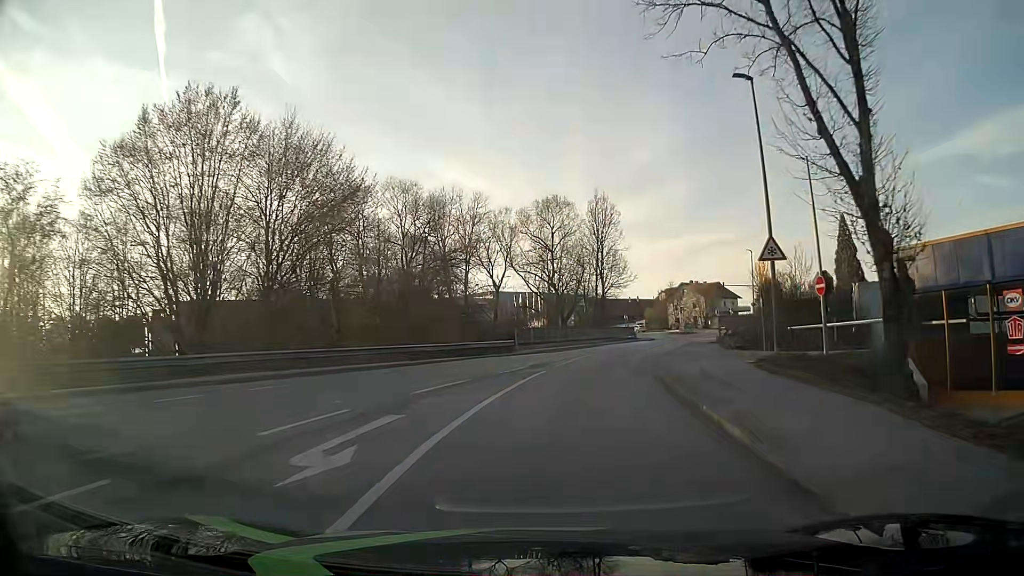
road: tertiary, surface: asphalt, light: Day
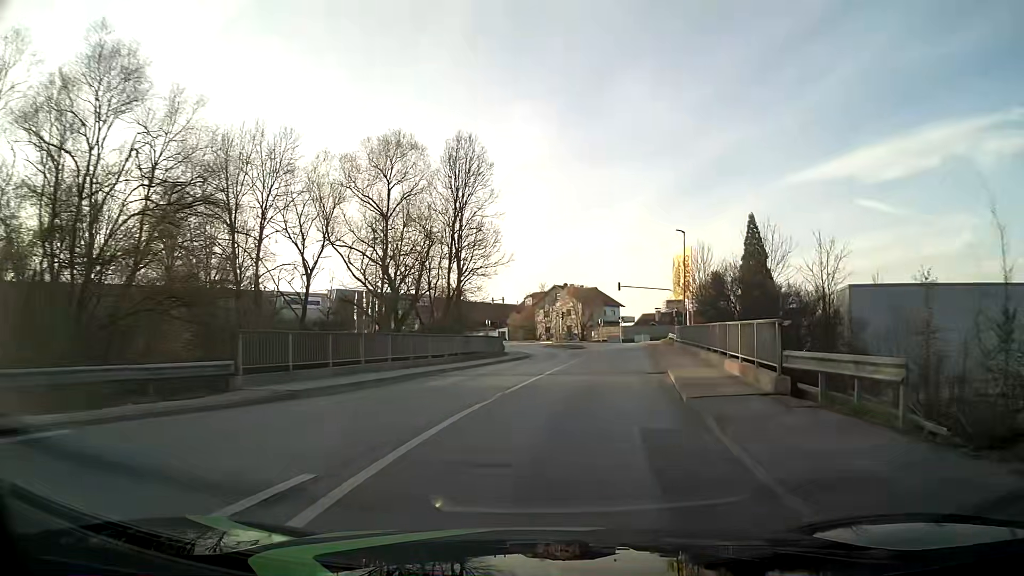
(+2.0, +22.2) m; +12°
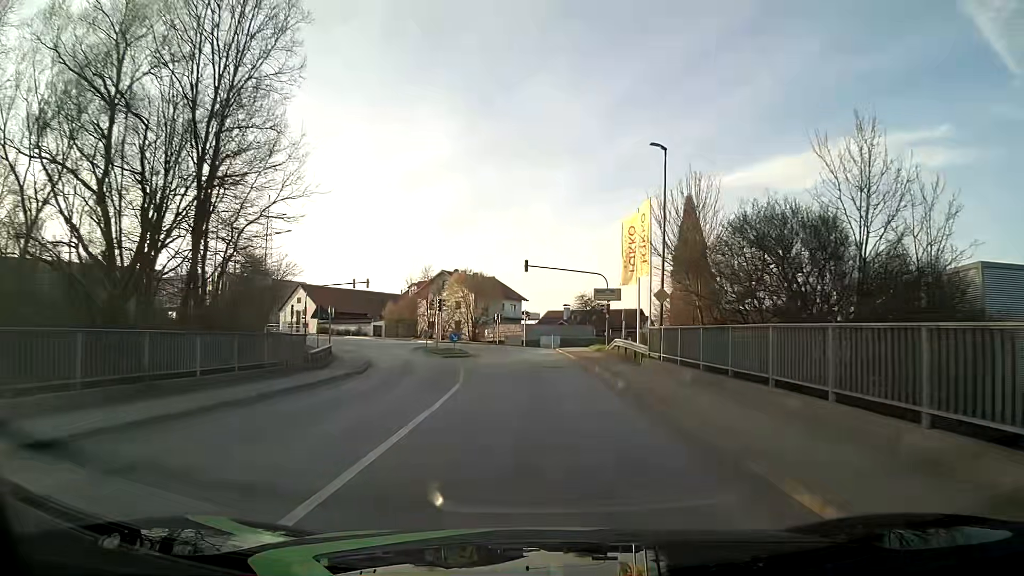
(+2.1, +22.5) m; +9°
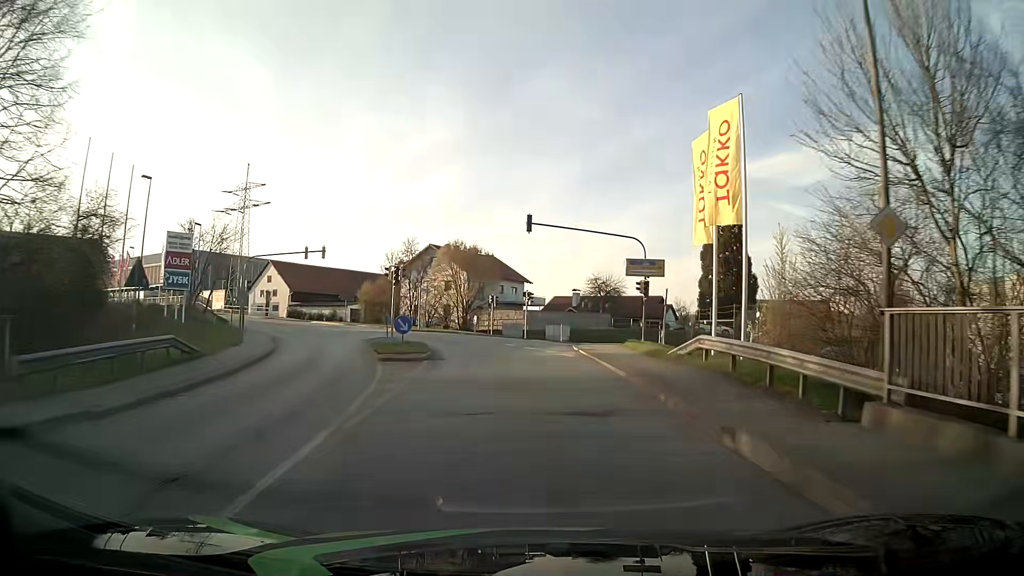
(0.0, +15.3) m; 0°
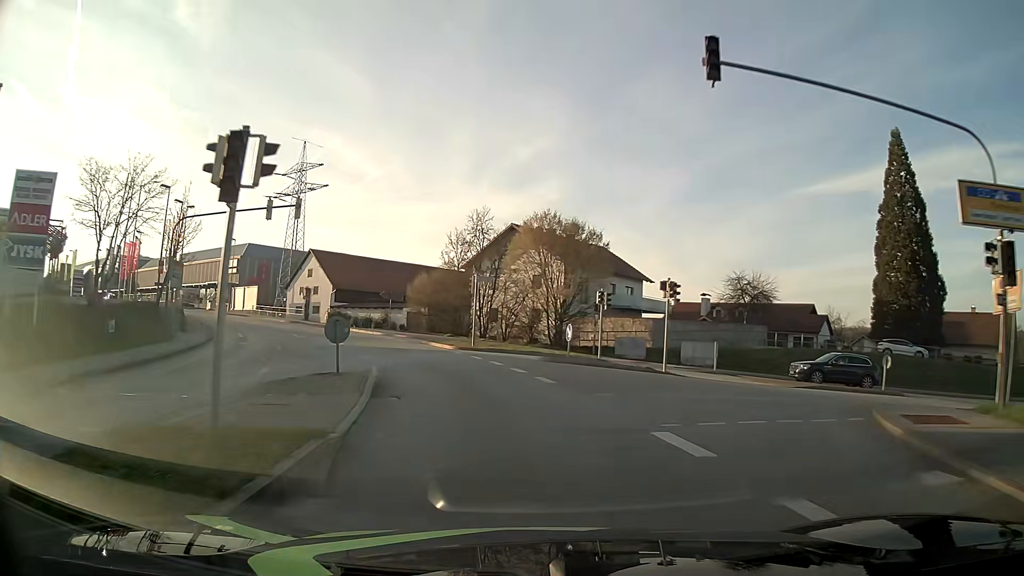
(-1.3, +22.9) m; -8°
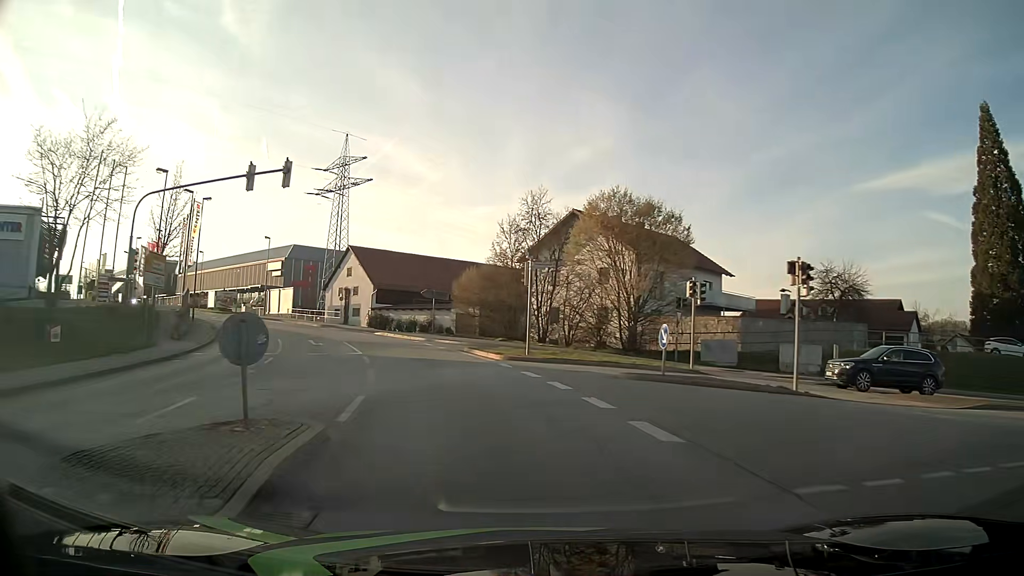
(-0.4, +7.6) m; -5°
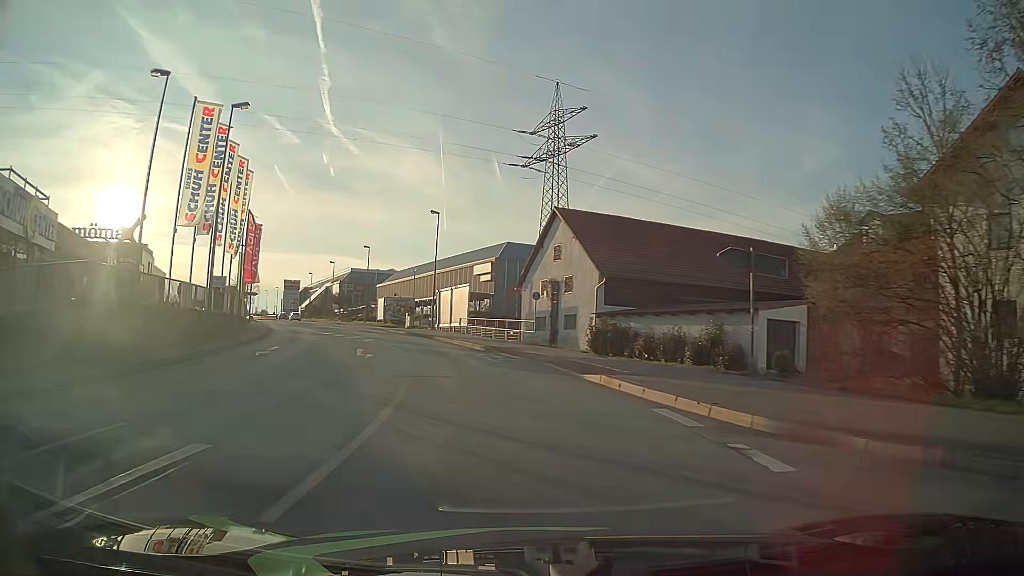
(-5.8, +29.9) m; -21°
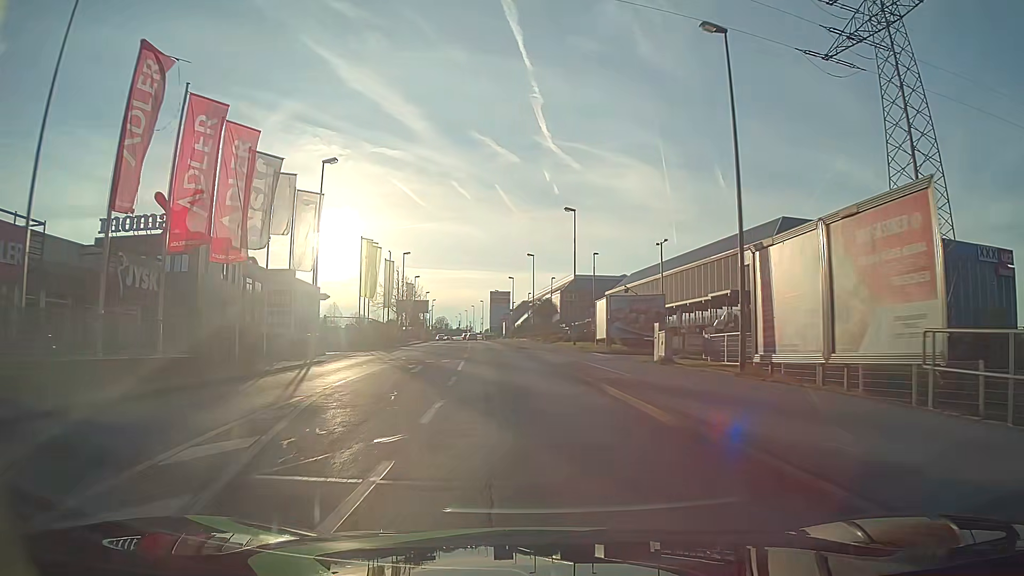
(-7.2, +37.1) m; -20°
(0, +10) (-1, +20) (-1, +30) (-2, +40) (-3, +50) (-4, +60) (-5, +70) (-6, +80) (-7, +90) (-8, +100) m
